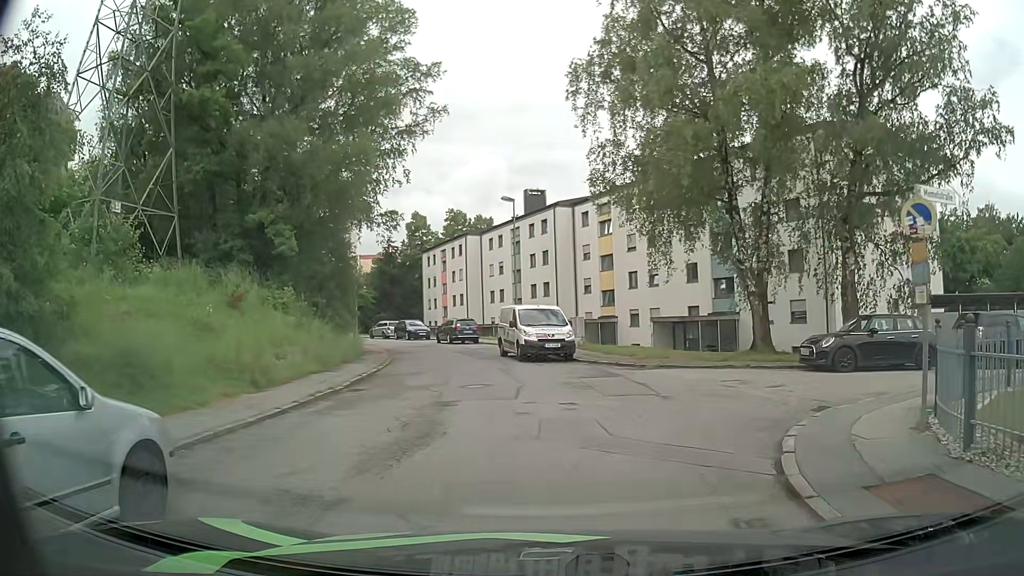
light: Day
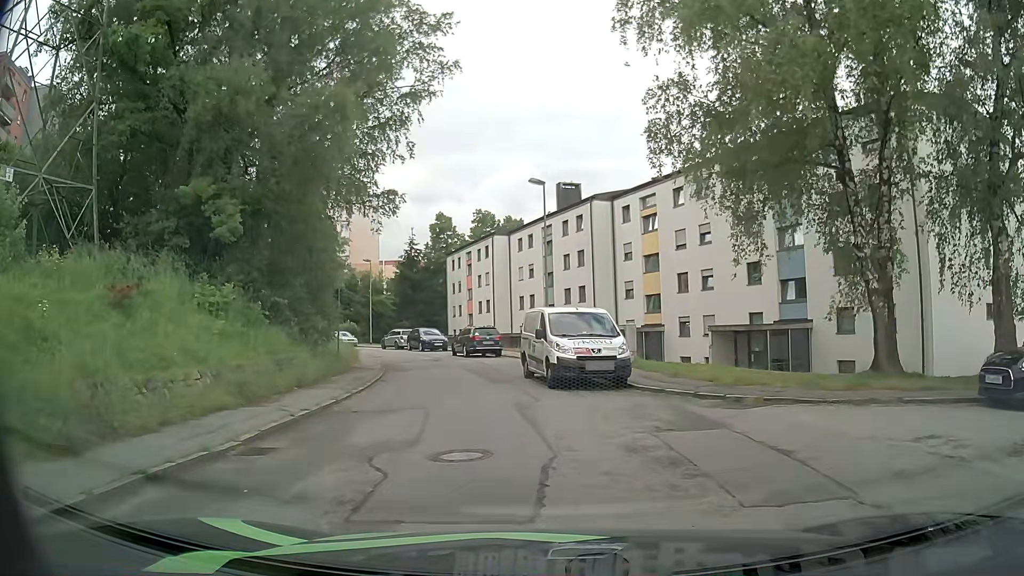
(+0.1, +6.8) m; 0°
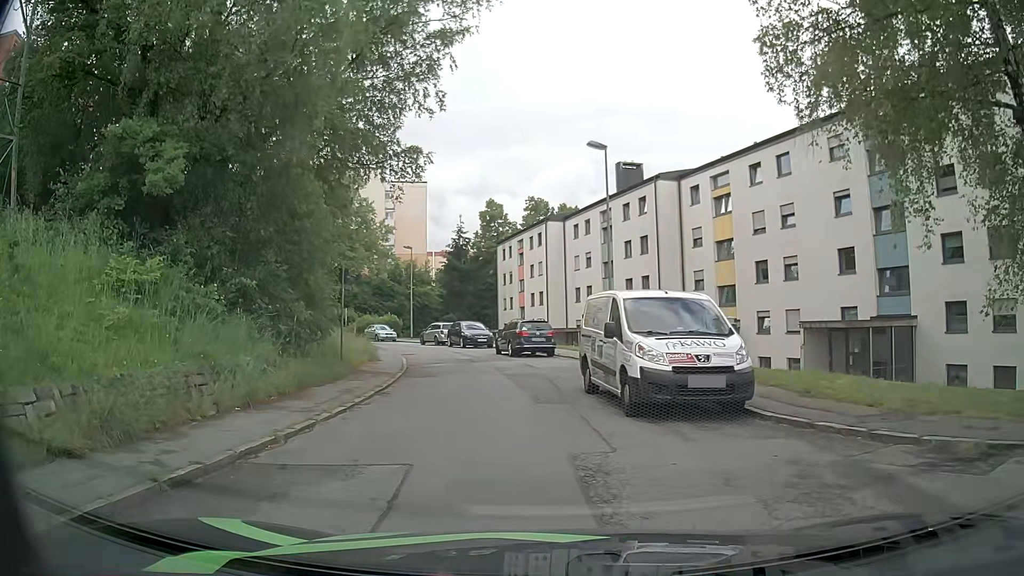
(-0.2, +5.6) m; -5°
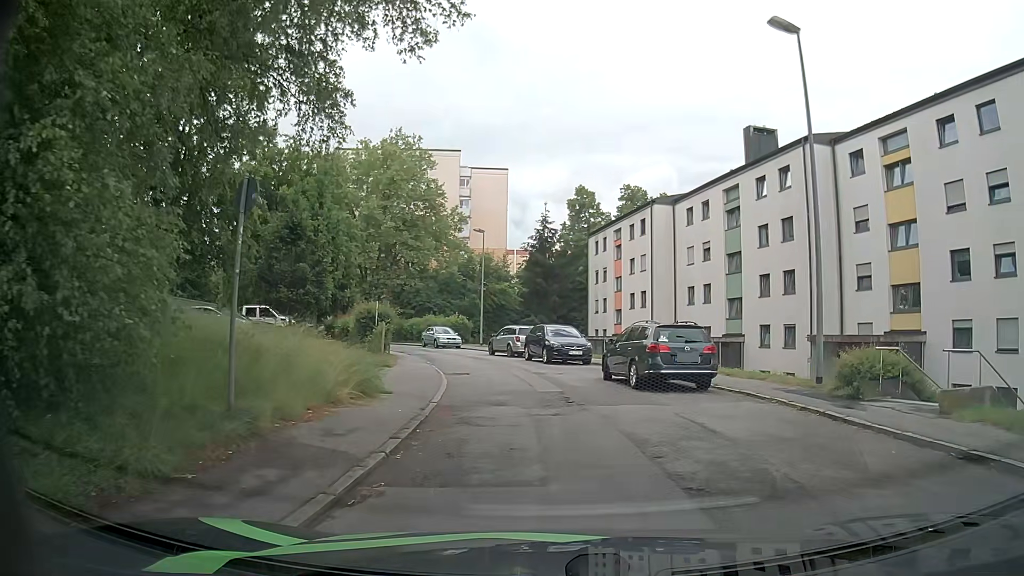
(-1.3, +12.0) m; -8°
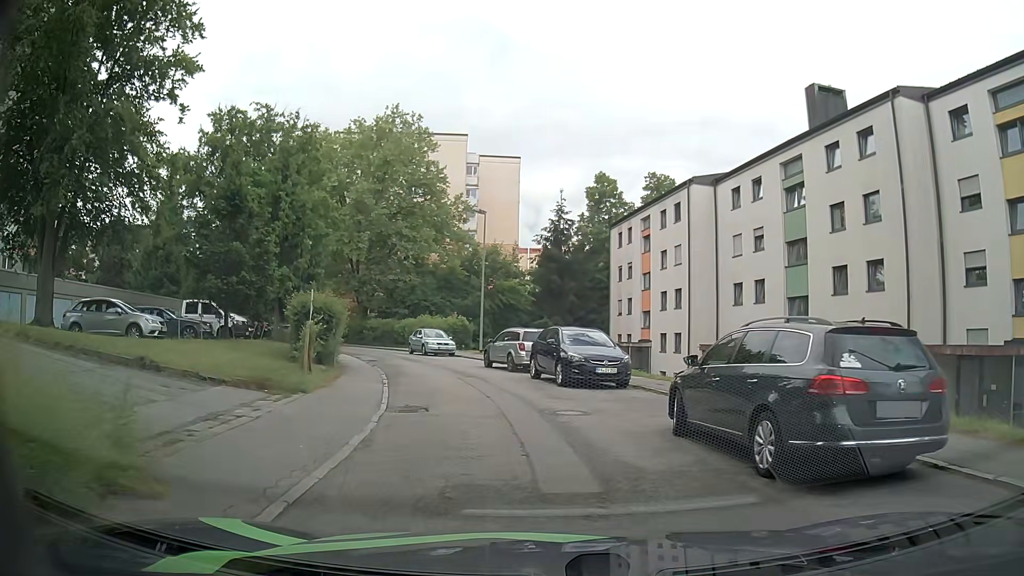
(+0.1, +8.7) m; 0°
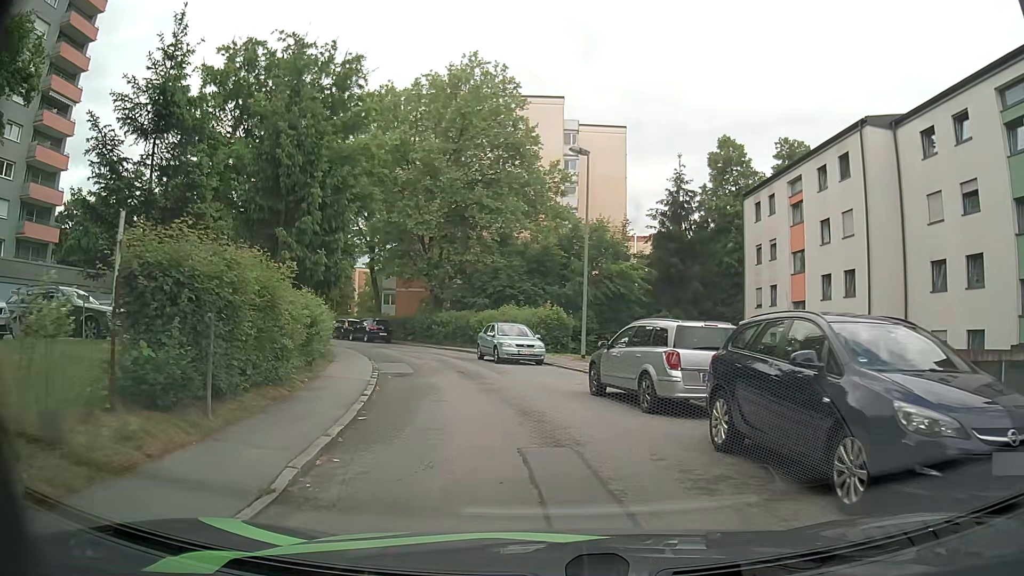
(-0.9, +12.0) m; -9°
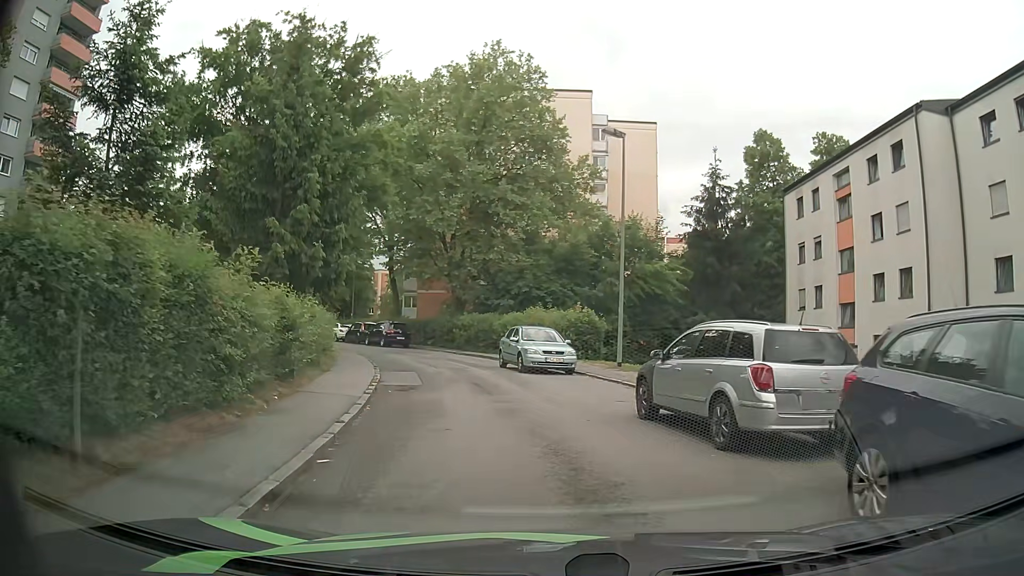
(0.0, +3.0) m; -1°
